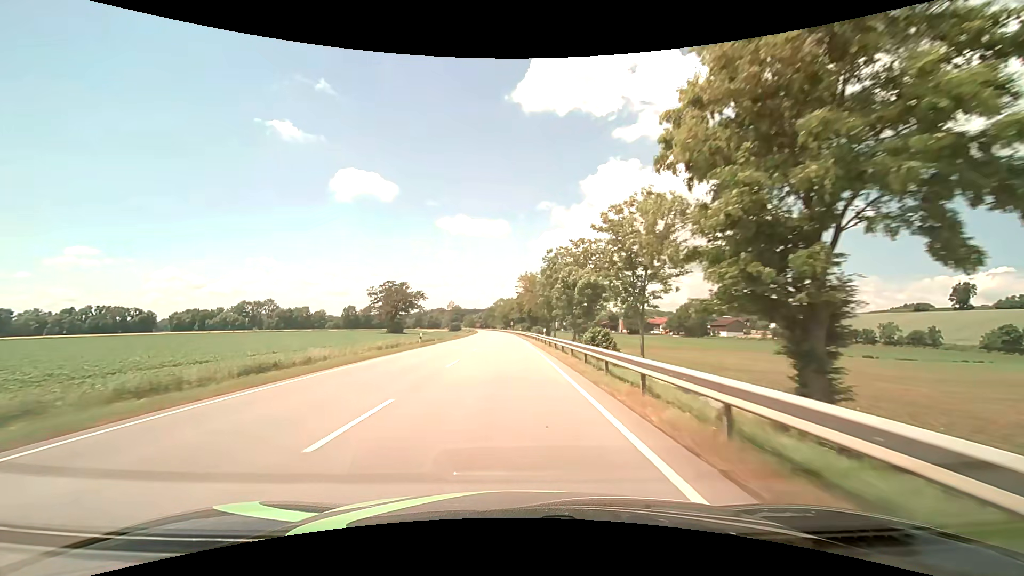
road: primary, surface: asphalt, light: Day
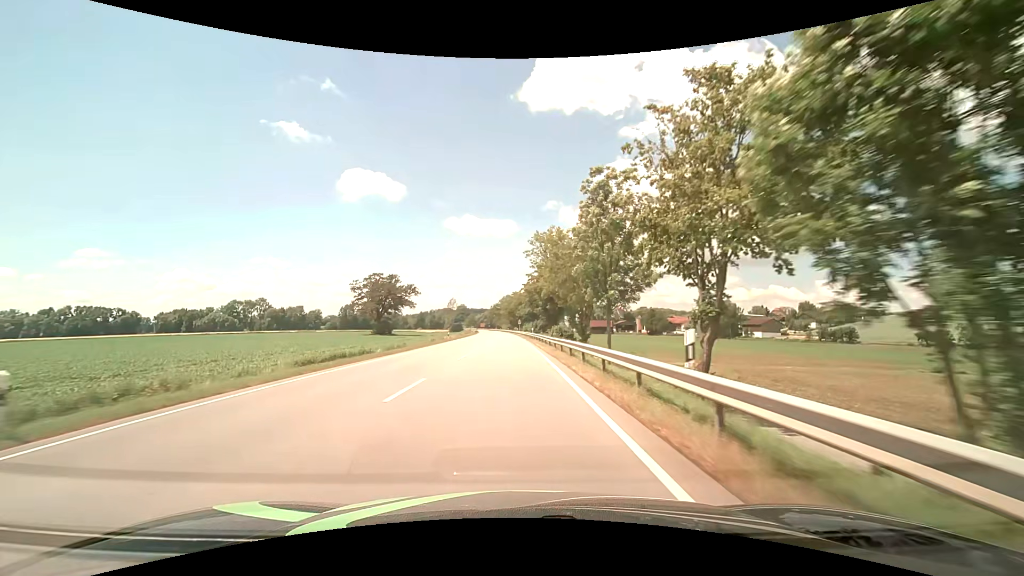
(-0.3, +32.2) m; -1°
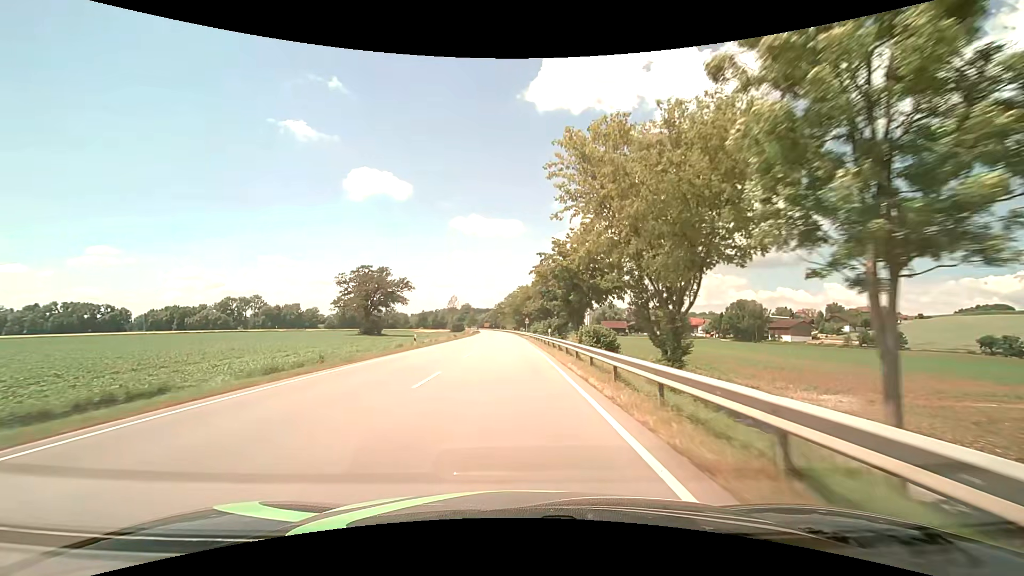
(-0.1, +21.5) m; -1°
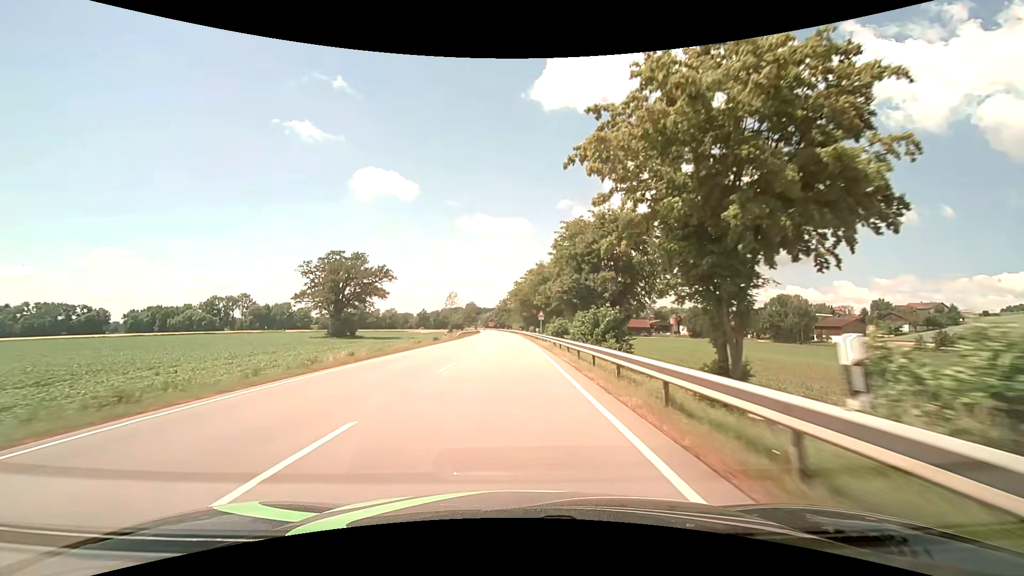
(-0.1, +32.2) m; 0°
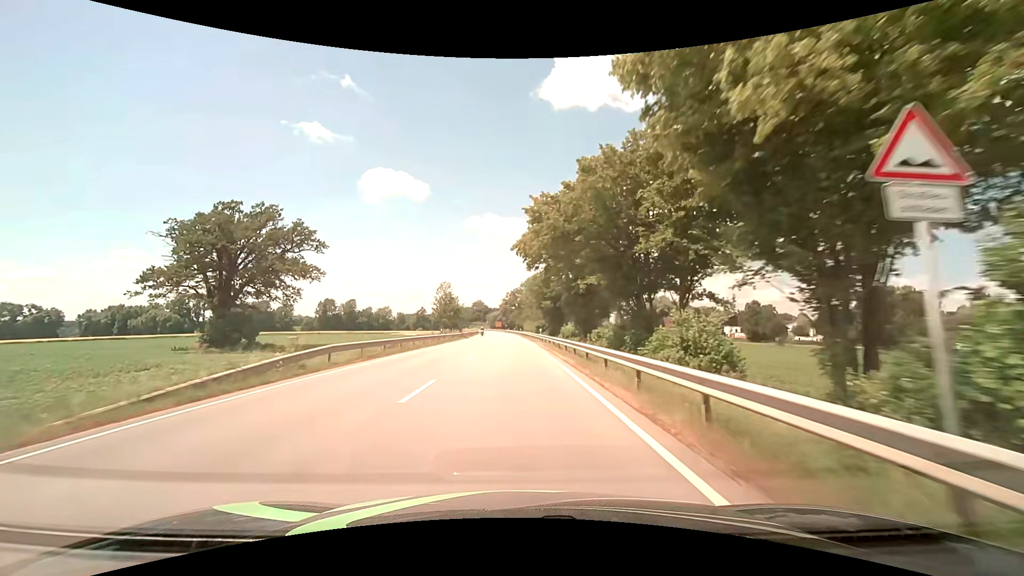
(-0.9, +53.7) m; -2°
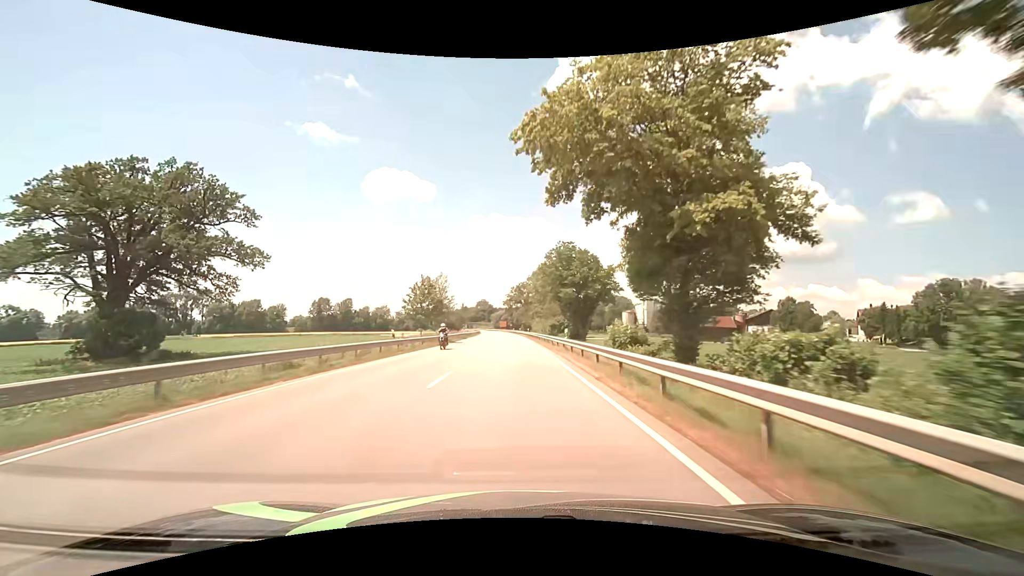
(-0.1, +21.5) m; -1°
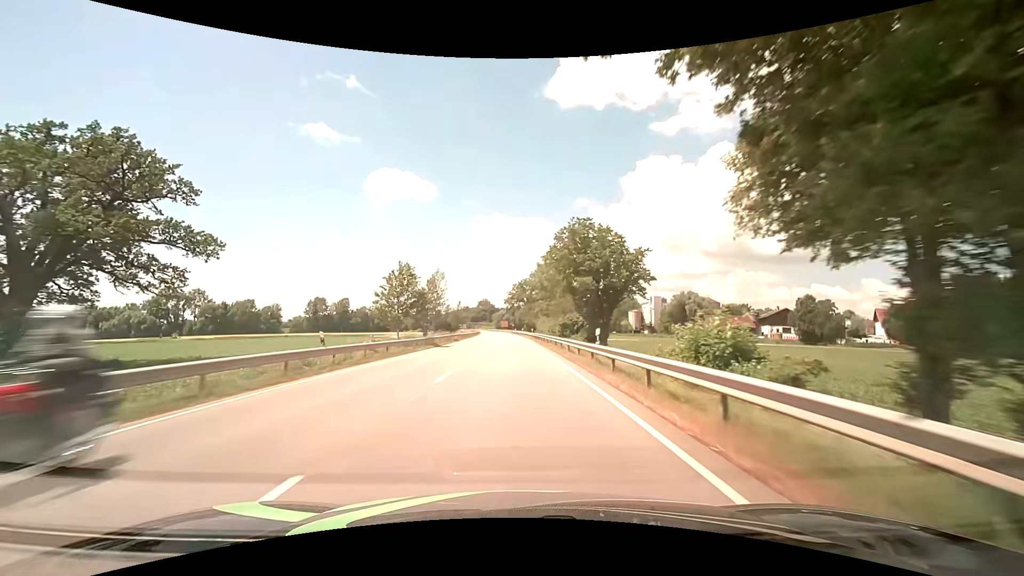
(0.0, +10.8) m; 0°
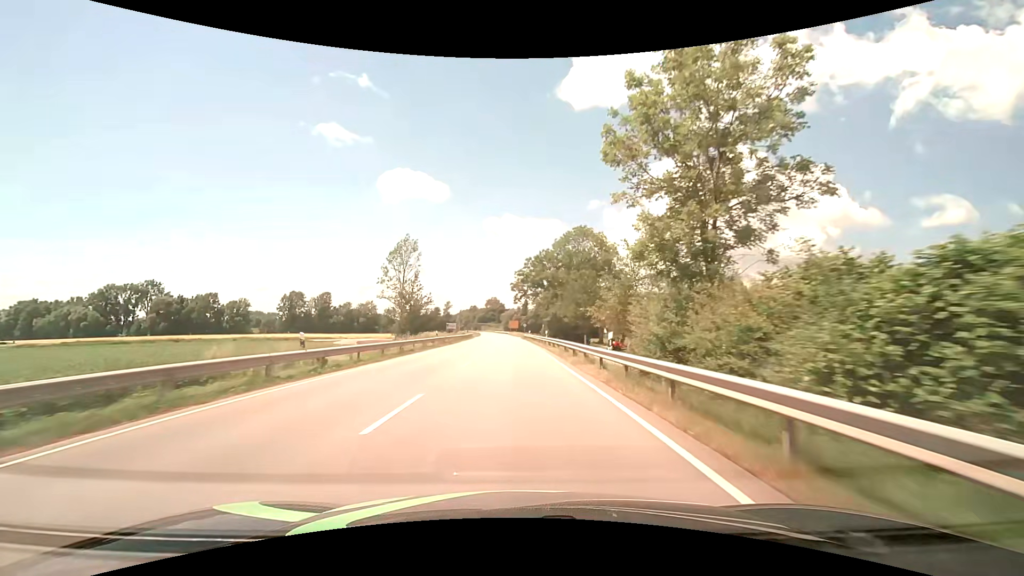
(-0.7, +53.8) m; -2°
(0, +10) (0, +20) (0, +30) (0, +40) (0, +50) (0, +60) (-1, +70) (-1, +80) (-1, +90) (-2, +100) m
